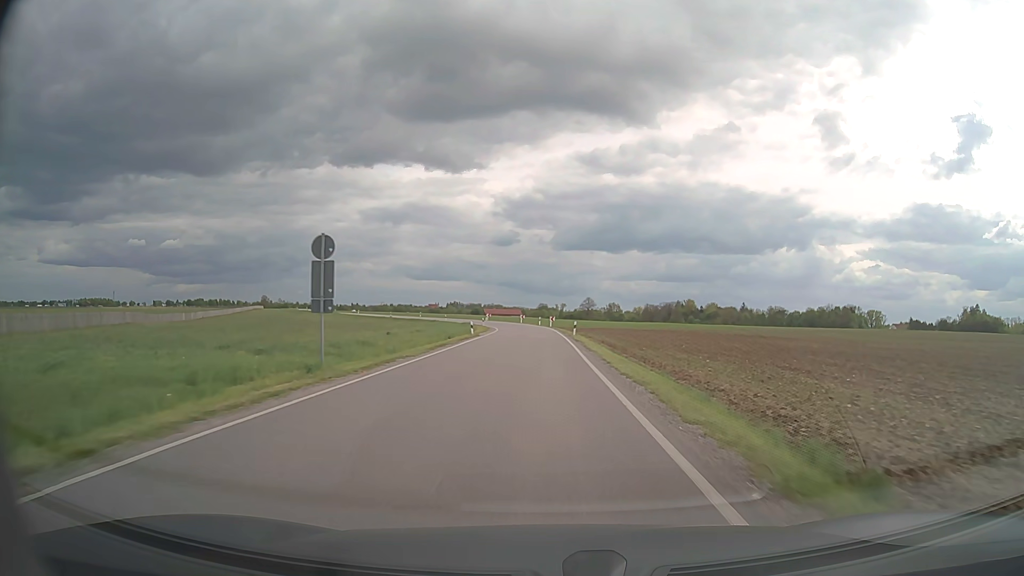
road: secondary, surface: asphalt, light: Day
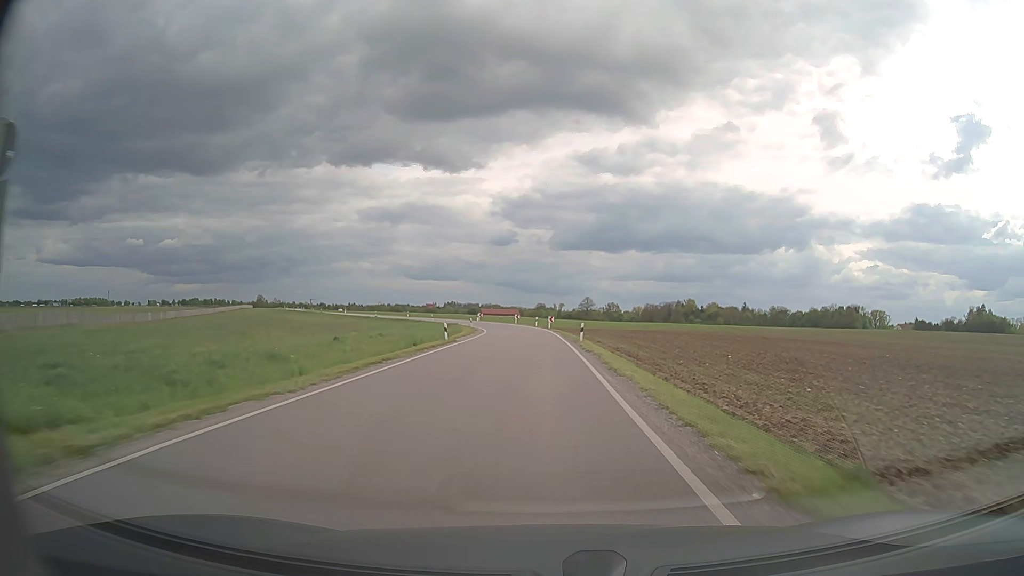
(0.0, +11.0) m; 0°
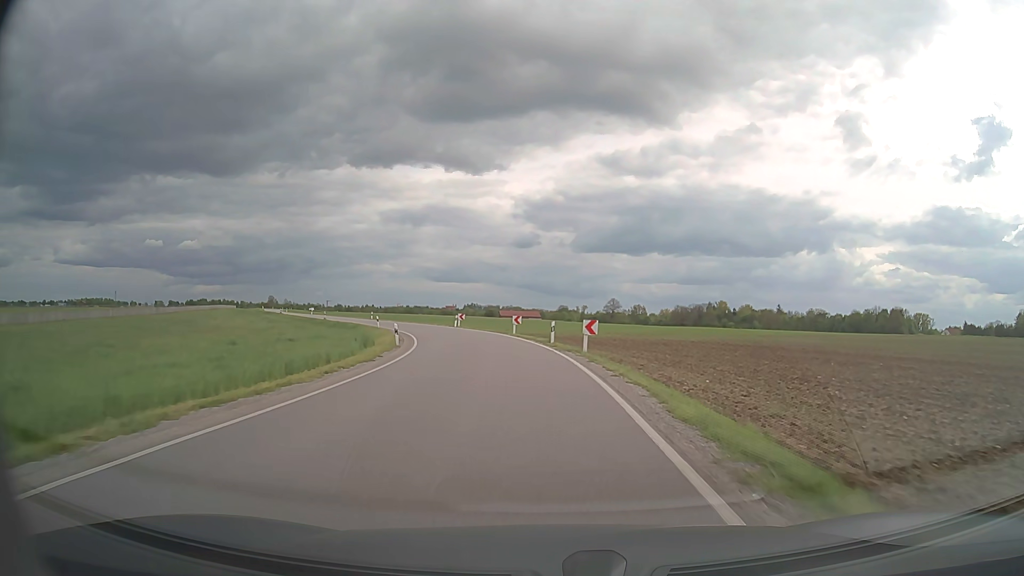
(-0.3, +40.7) m; -2°
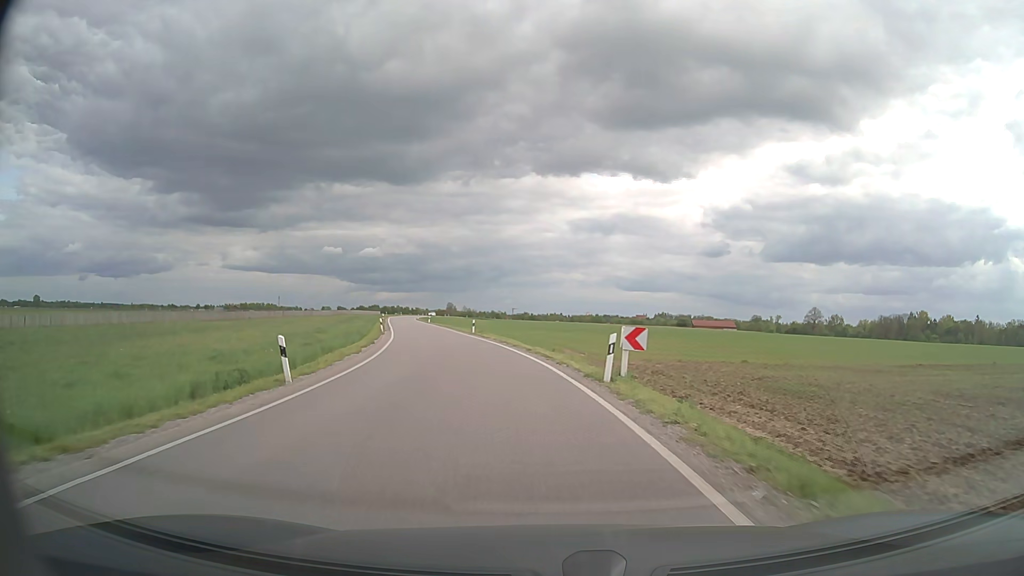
(-4.7, +44.3) m; -16°
(0, +10) (-2, +20) (-3, +30) (-5, +40) (-7, +49) (-10, +59) (-12, +69) (-14, +79) (-17, +88) (-19, +98) m
